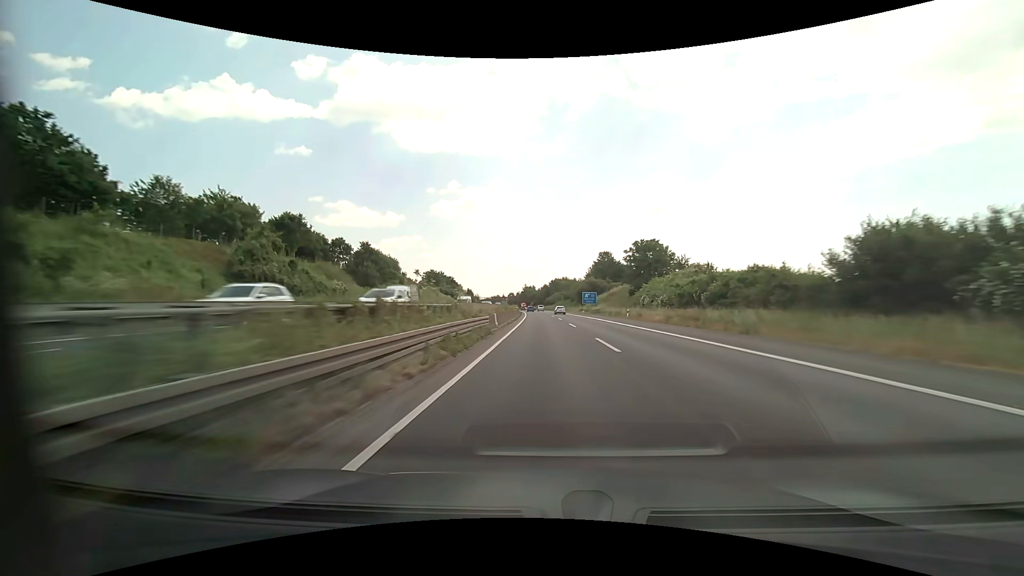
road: motorway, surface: asphalt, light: Day
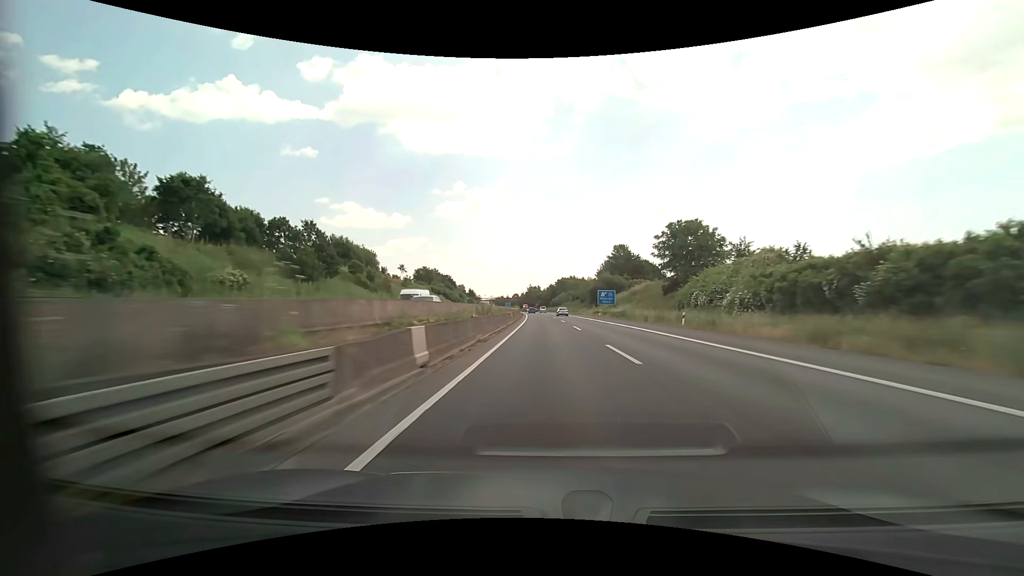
(-0.1, +20.8) m; -1°
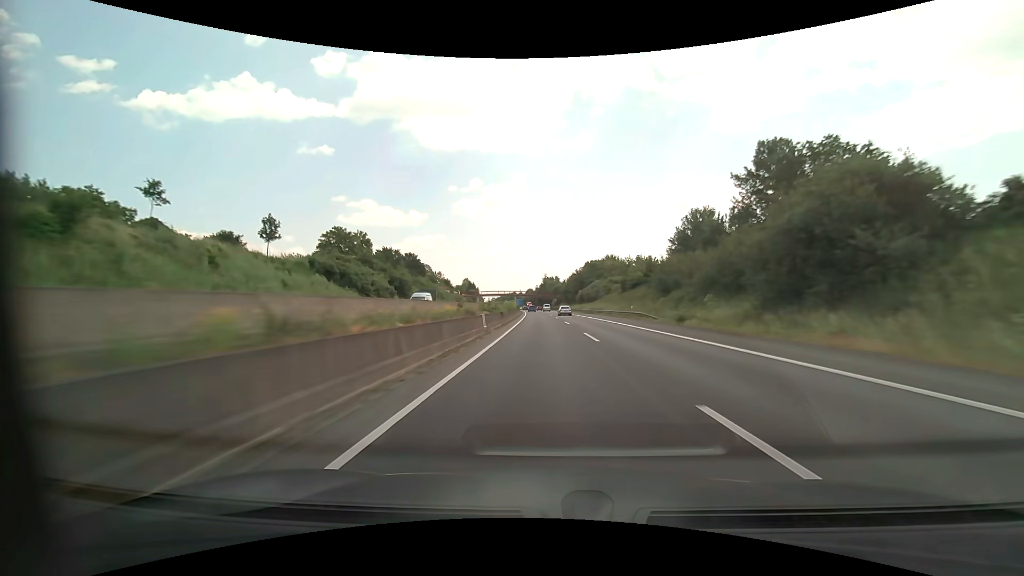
(-1.1, +83.0) m; -2°
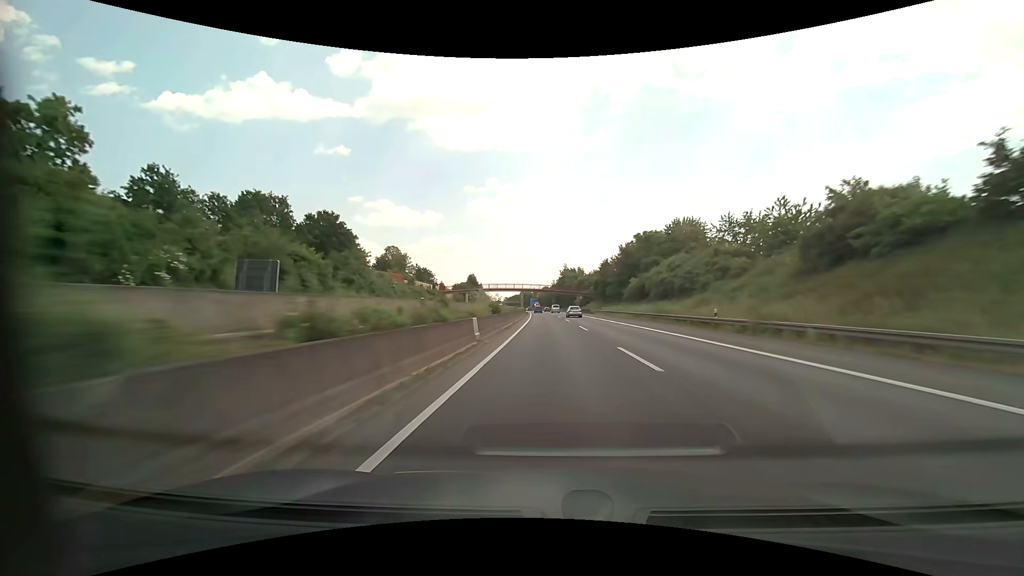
(-1.1, +62.2) m; -2°
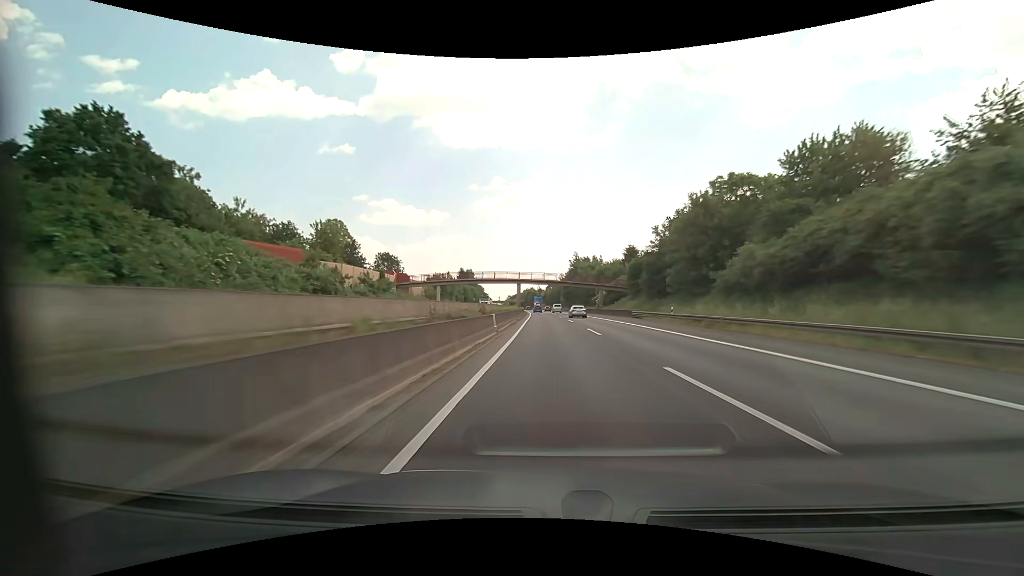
(-0.3, +41.5) m; -1°
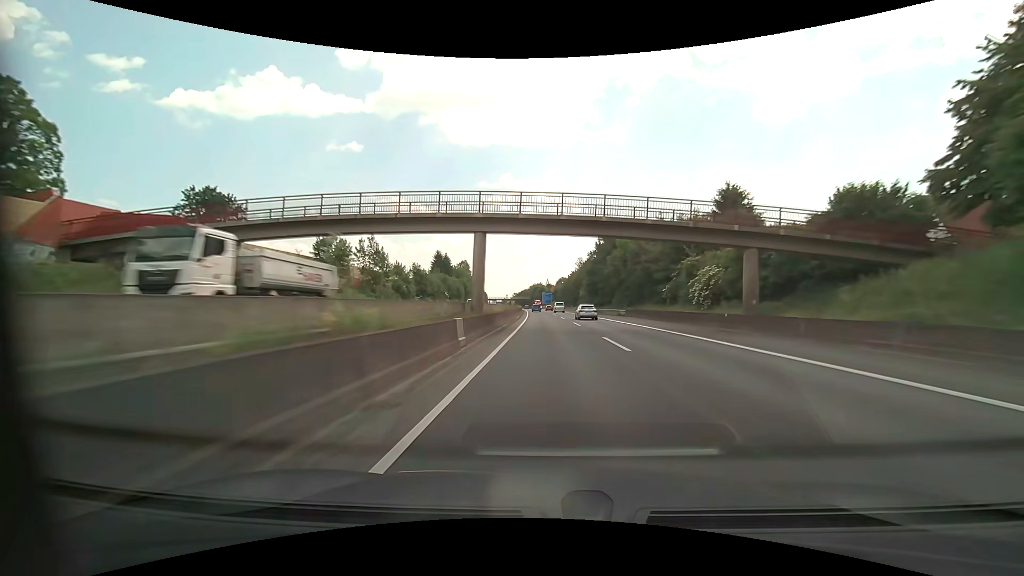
(-0.6, +62.2) m; -1°
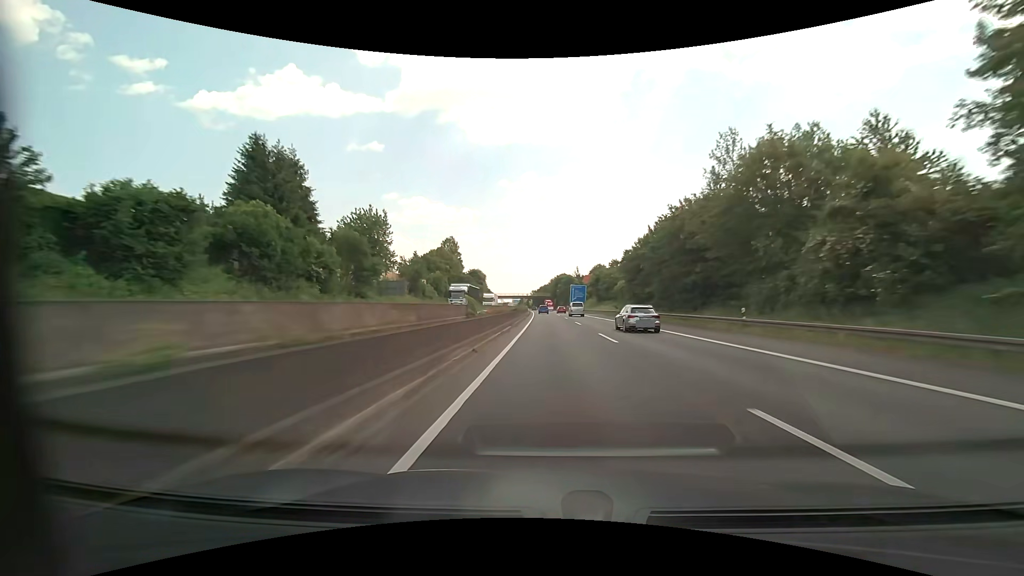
(-2.4, +103.6) m; -3°
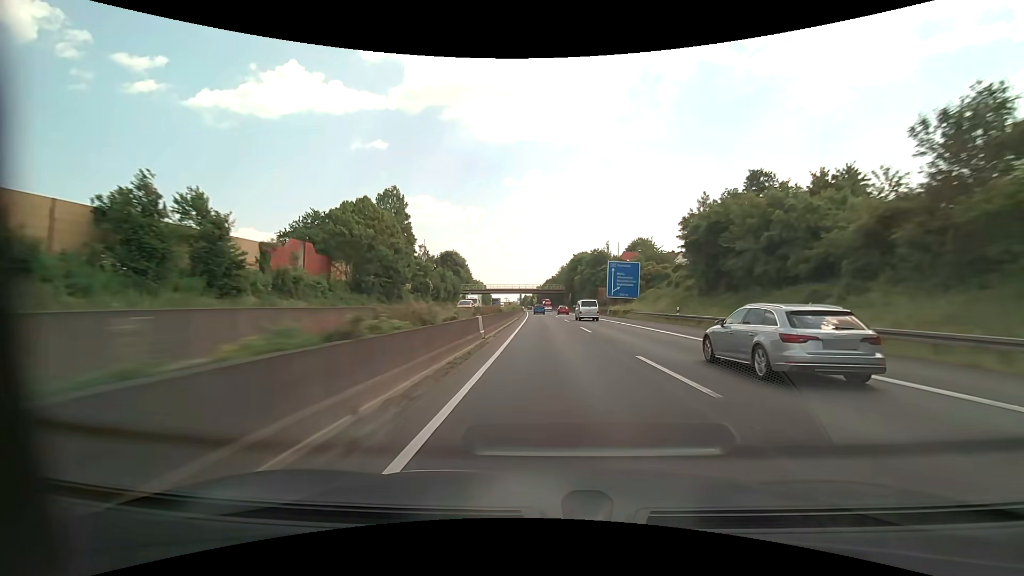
(-0.7, +82.9) m; -1°
(0, +10) (0, +20) (0, +30) (0, +40) (0, +50) (-1, +60) (-1, +70) (-1, +80) (-1, +90) (-2, +100) m
